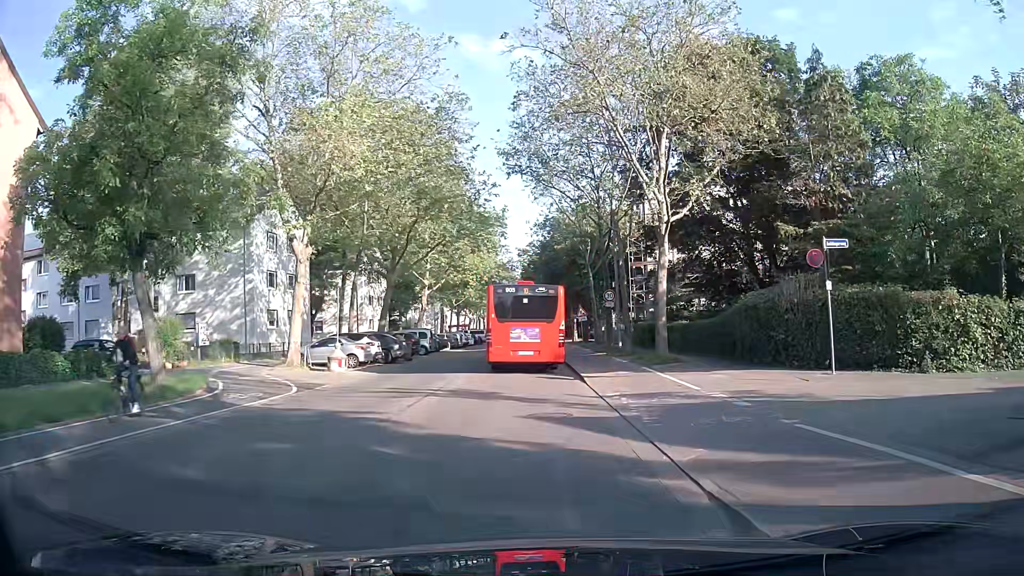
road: secondary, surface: asphalt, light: Day
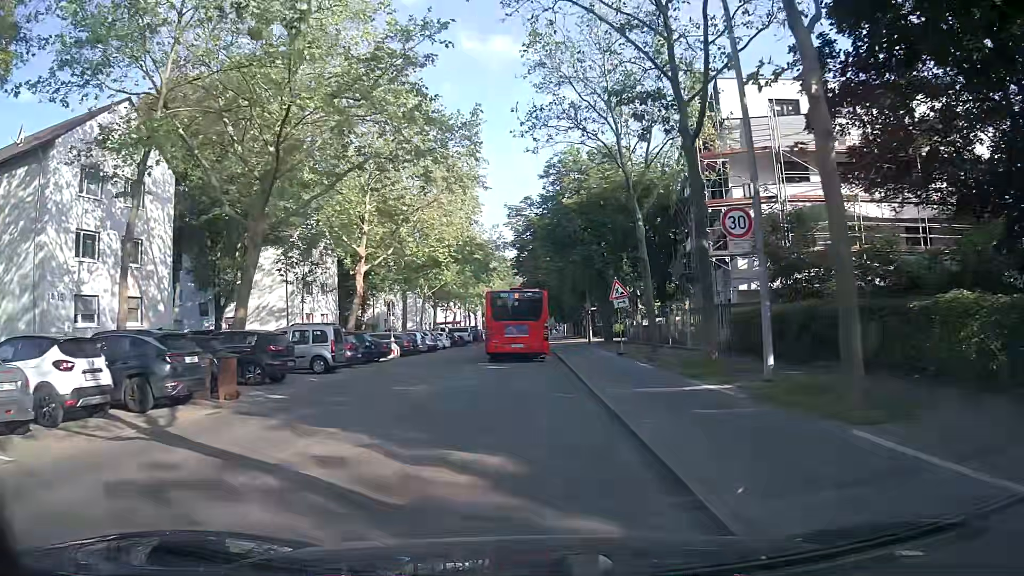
(-0.1, +22.5) m; -1°
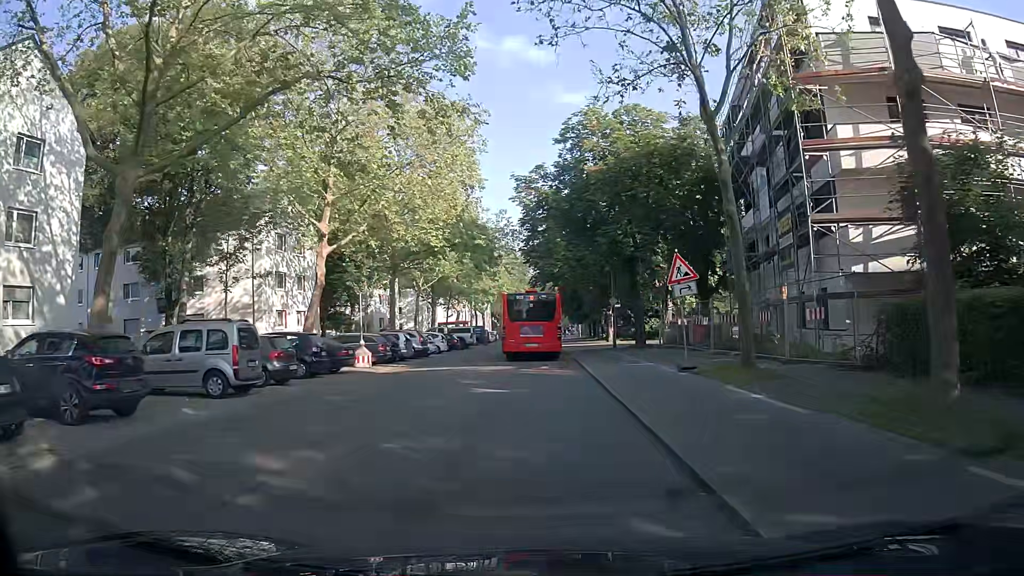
(-0.1, +9.3) m; -2°
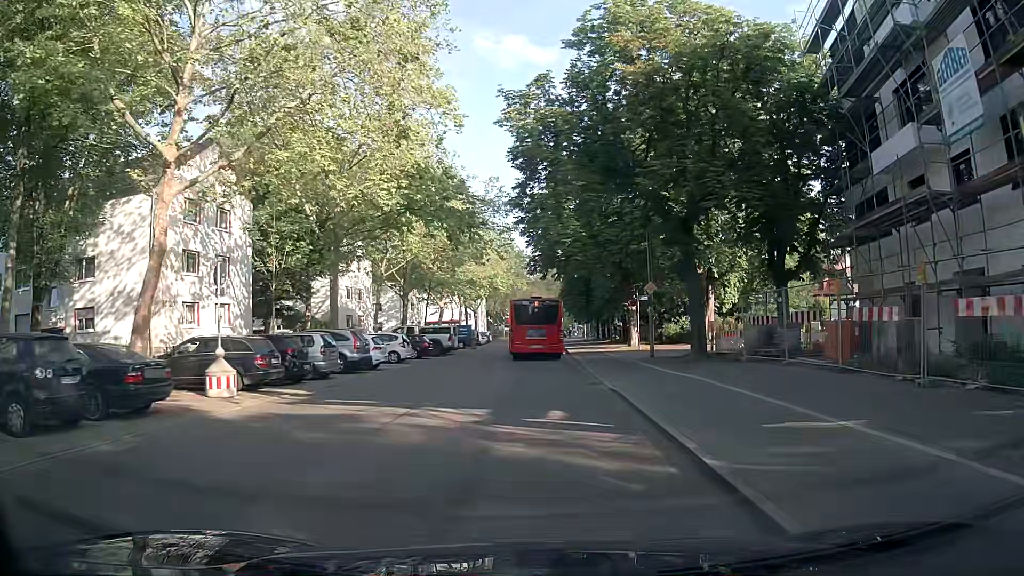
(+0.2, +13.7) m; +1°
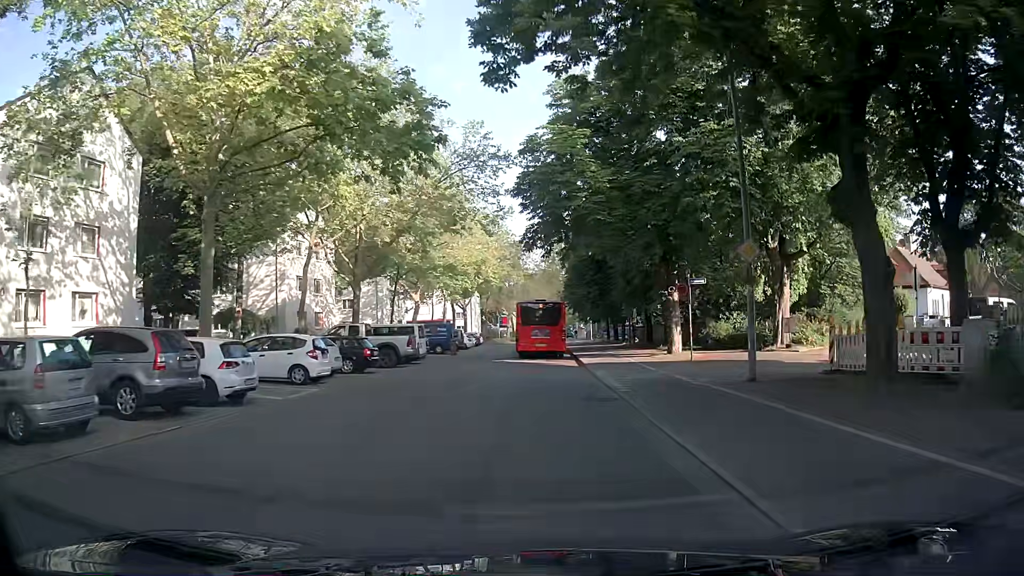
(0.0, +13.6) m; 0°
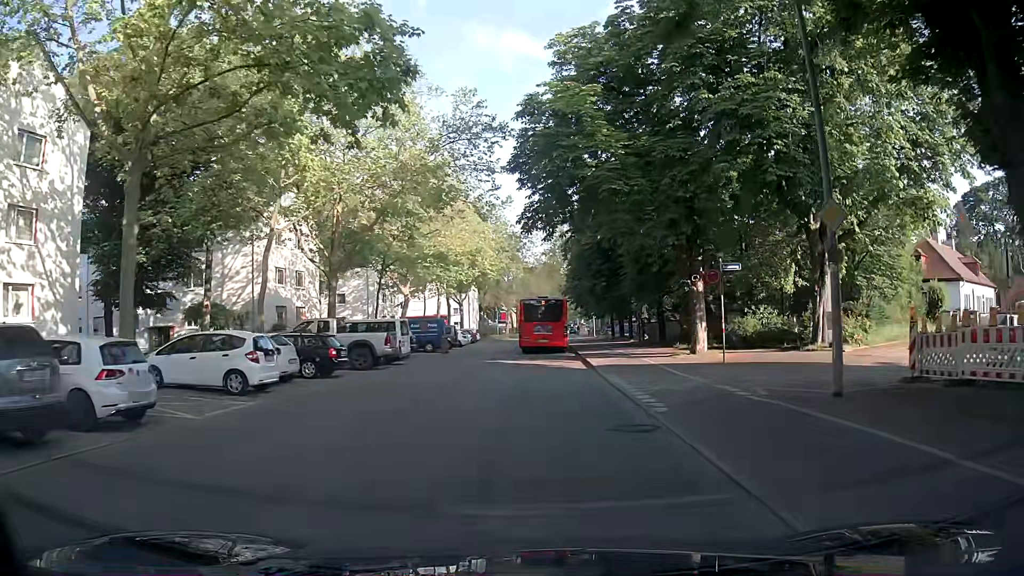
(-0.1, +4.5) m; -1°
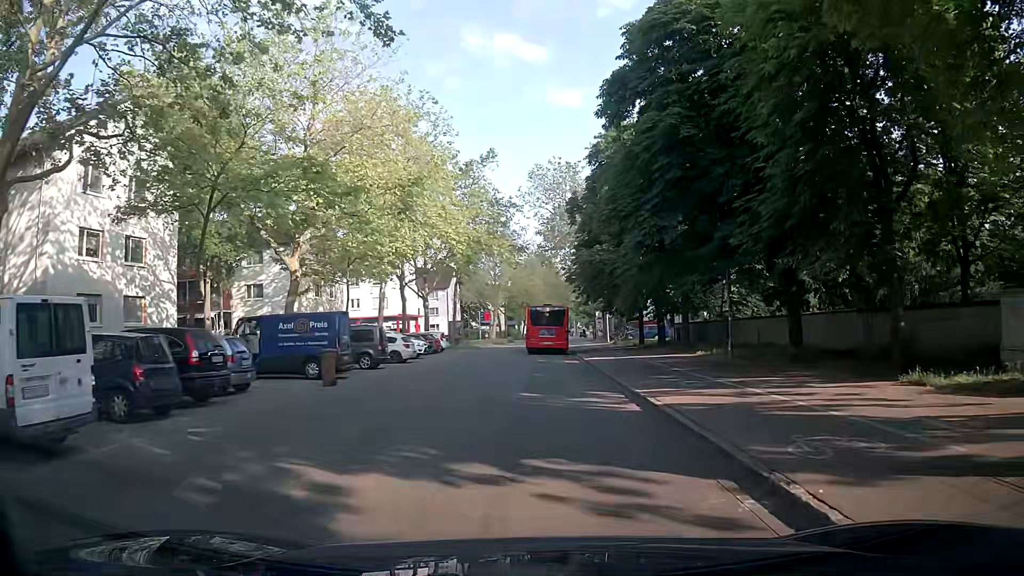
(+0.5, +22.7) m; 0°
